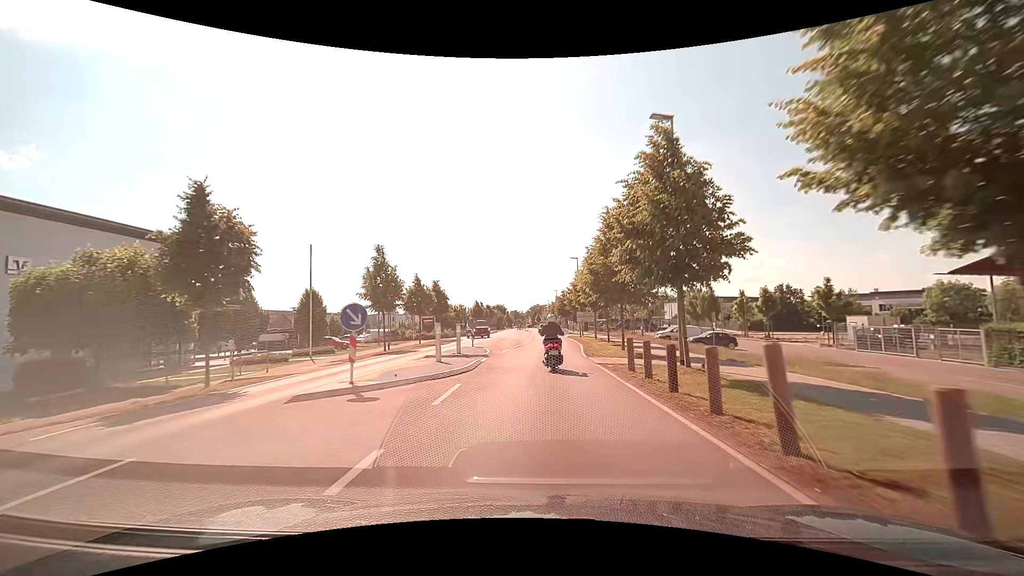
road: tertiary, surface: asphalt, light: Day
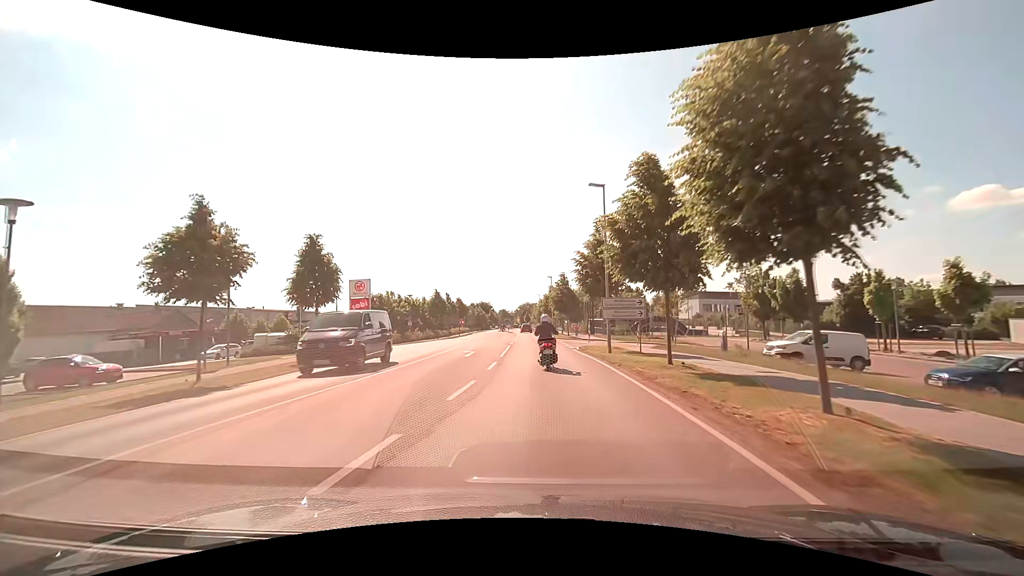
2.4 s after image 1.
(+0.5, +27.4) m; +1°
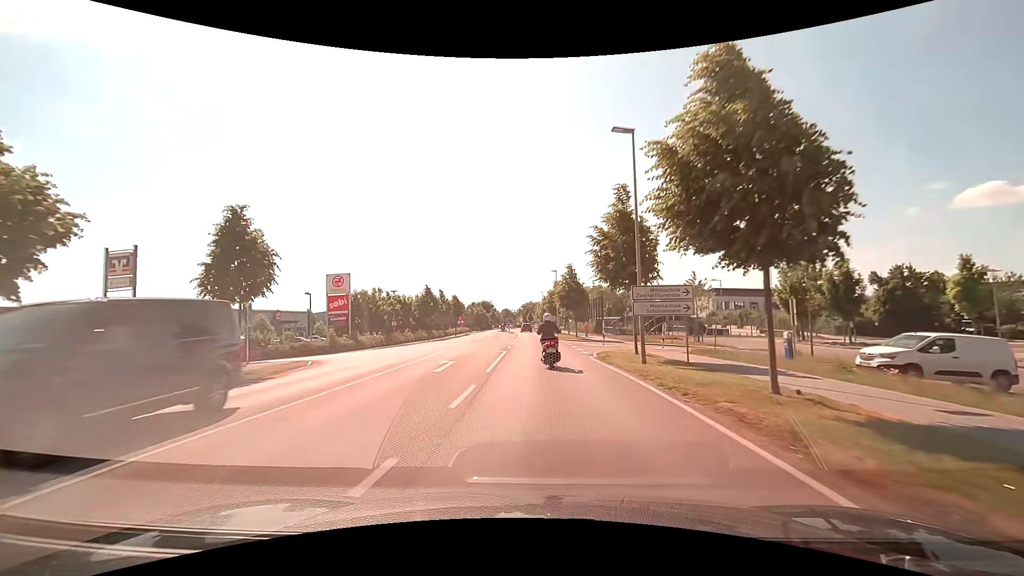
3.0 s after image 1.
(0.0, +6.9) m; 0°
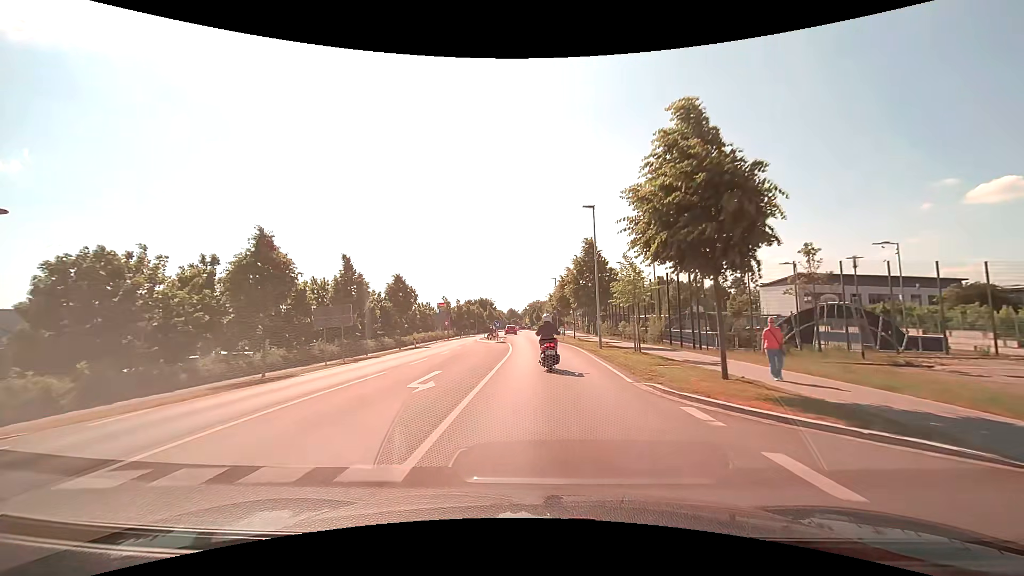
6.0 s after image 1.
(-0.6, +34.6) m; -1°
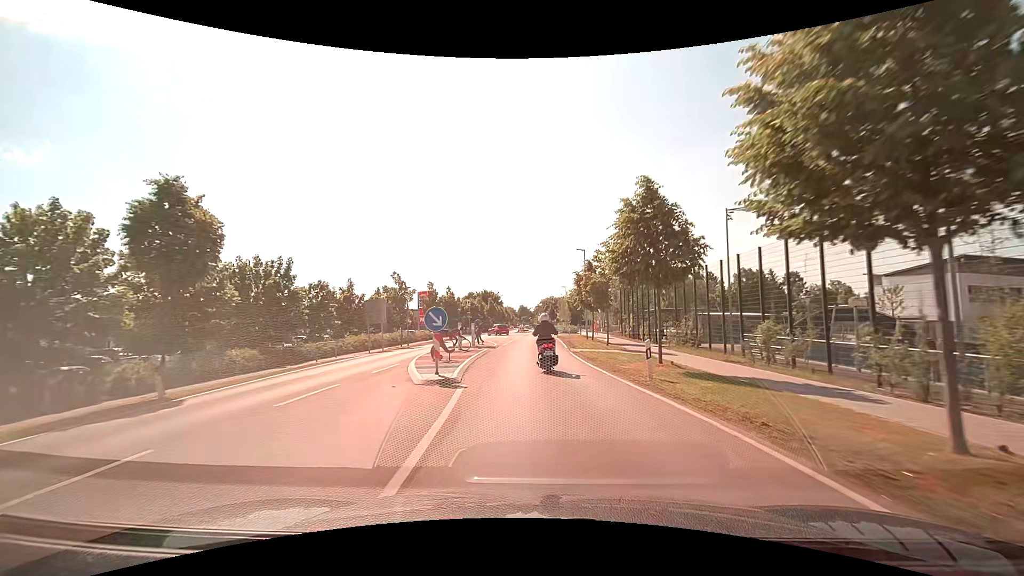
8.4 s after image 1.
(-0.4, +27.3) m; -2°
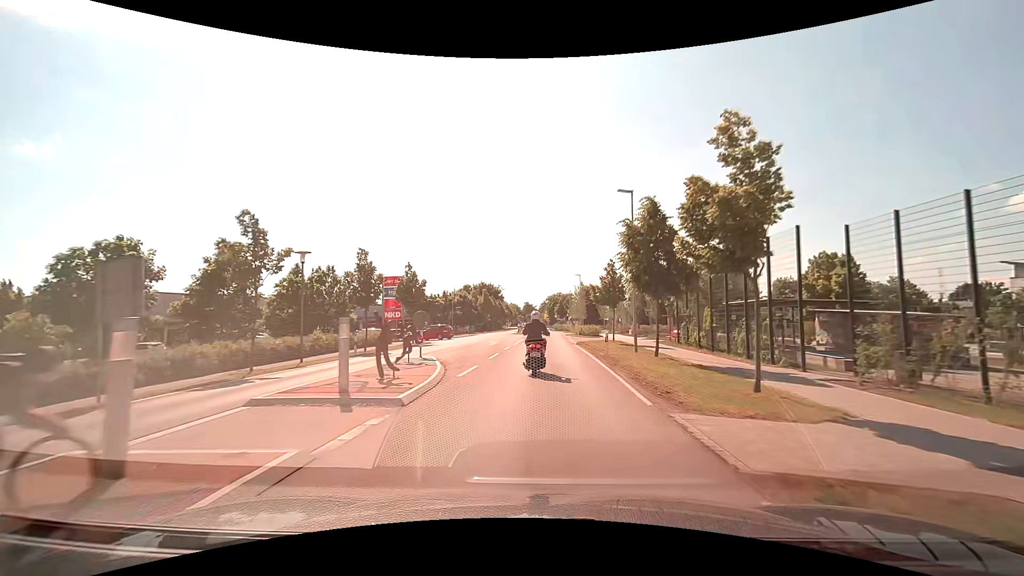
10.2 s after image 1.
(-0.1, +20.2) m; 0°
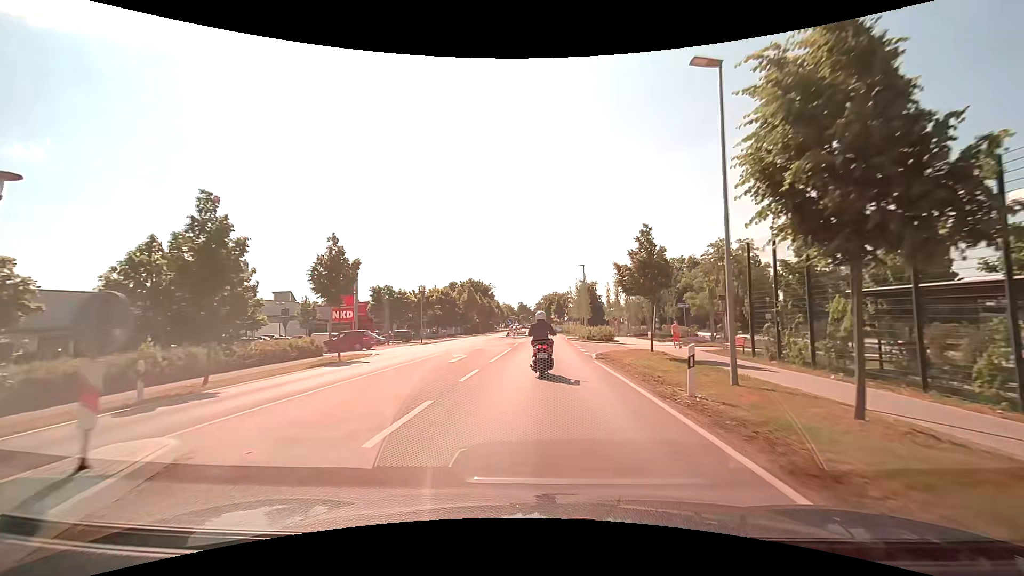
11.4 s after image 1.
(0.0, +13.0) m; 0°
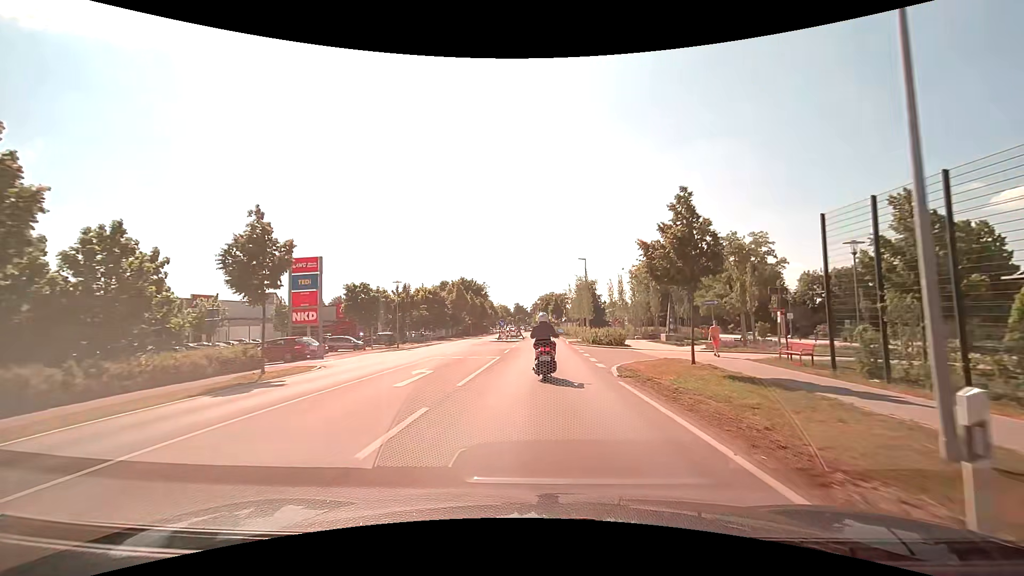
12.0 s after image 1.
(0.0, +6.3) m; 0°
(0, +10) (0, +20) (0, +30) (0, +40) (0, +50) (0, +60) (-1, +70) (-1, +80) (-2, +90) (-1, +100) m
